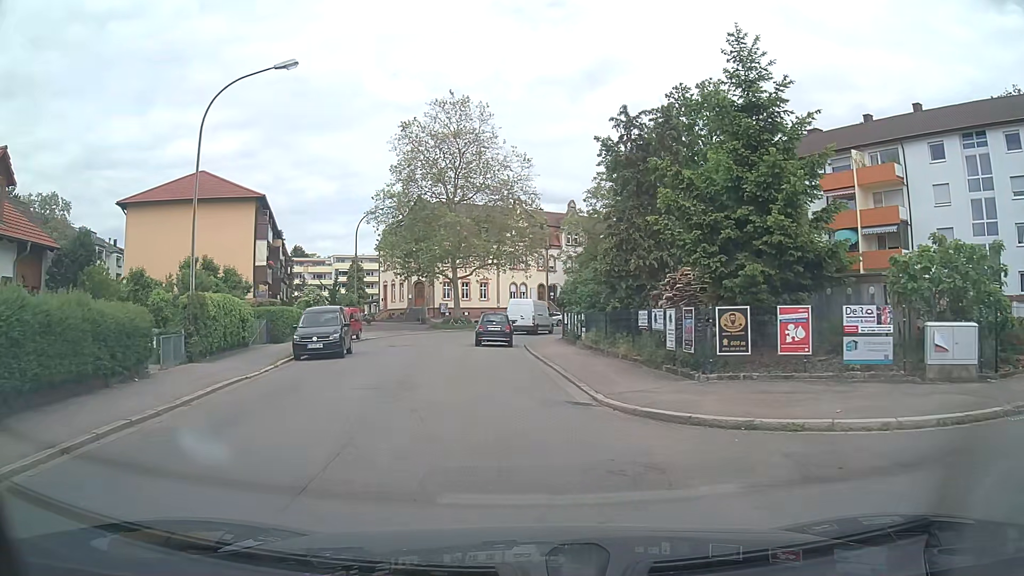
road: tertiary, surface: asphalt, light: Day
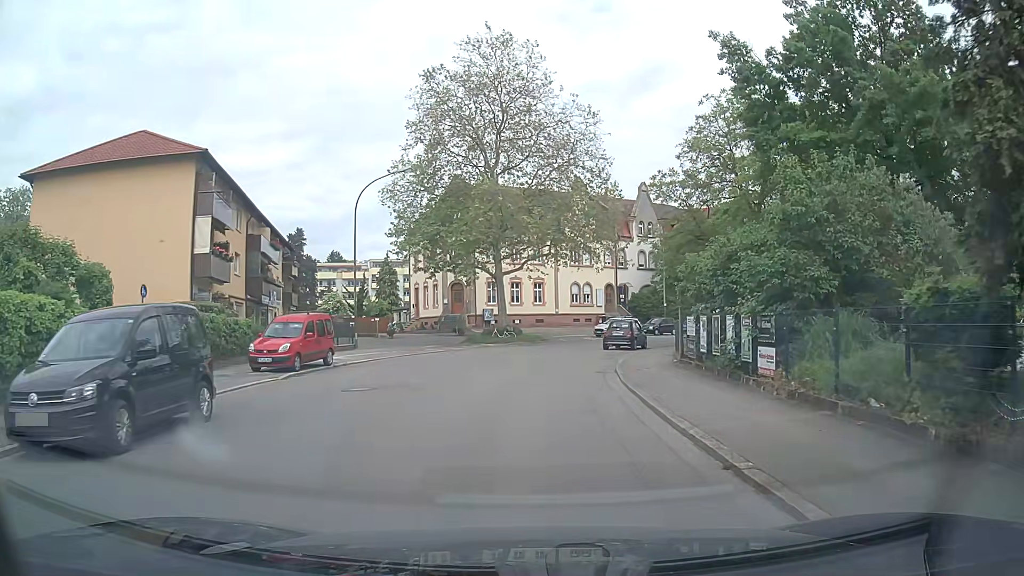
(-0.9, +16.1) m; -5°
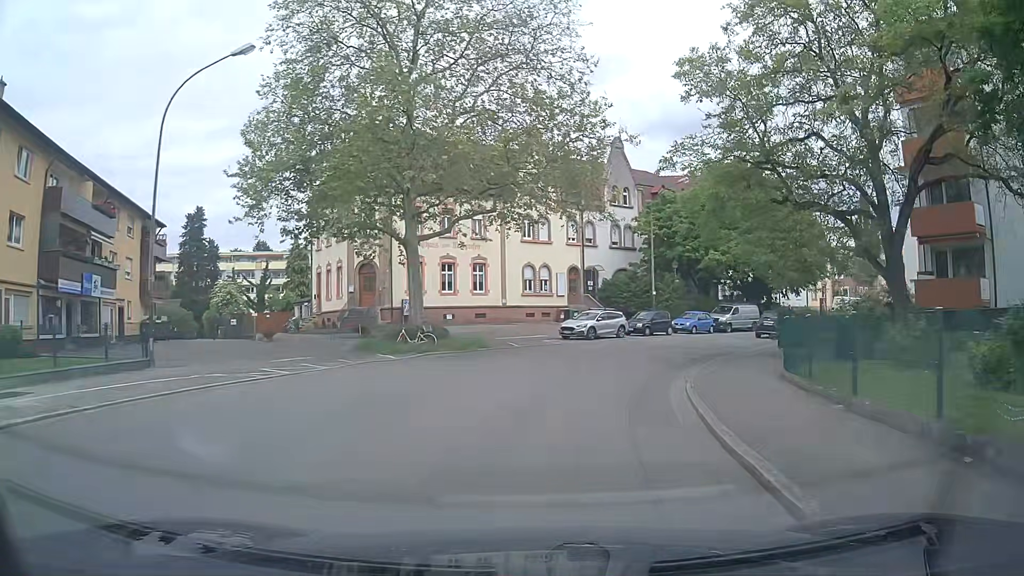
(+0.6, +17.2) m; +5°
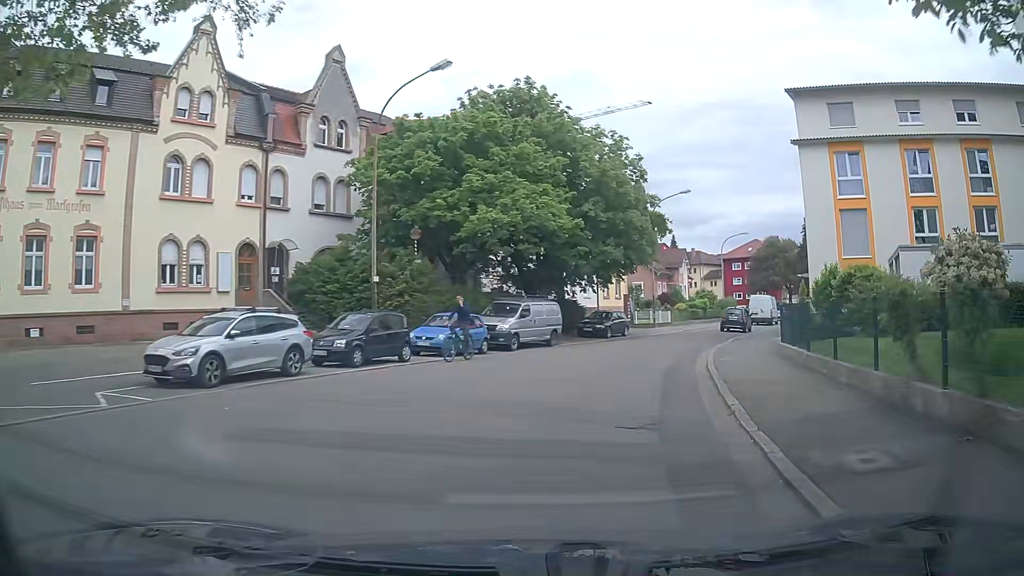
(+3.6, +21.1) m; +22°
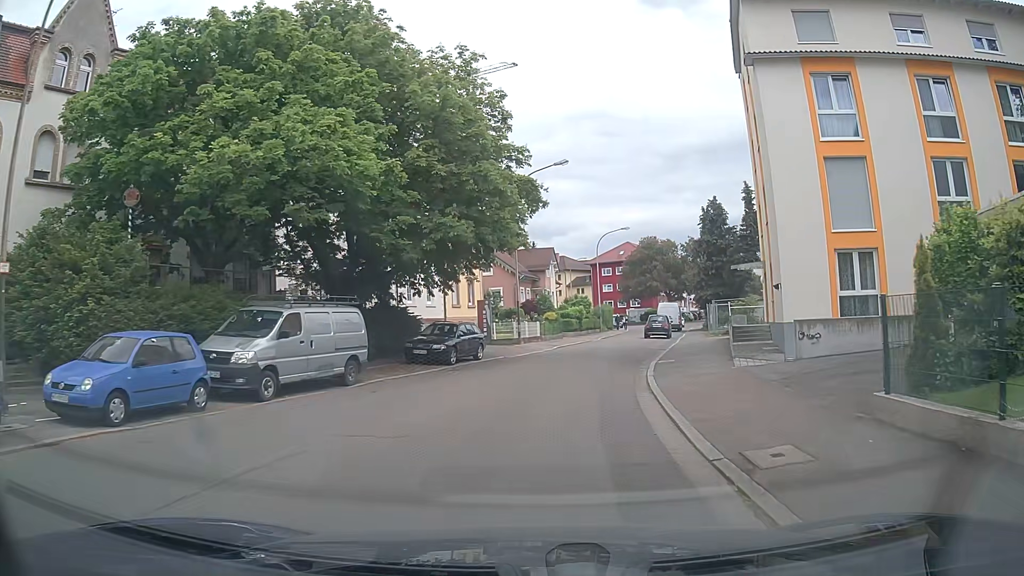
(+1.6, +12.6) m; +15°
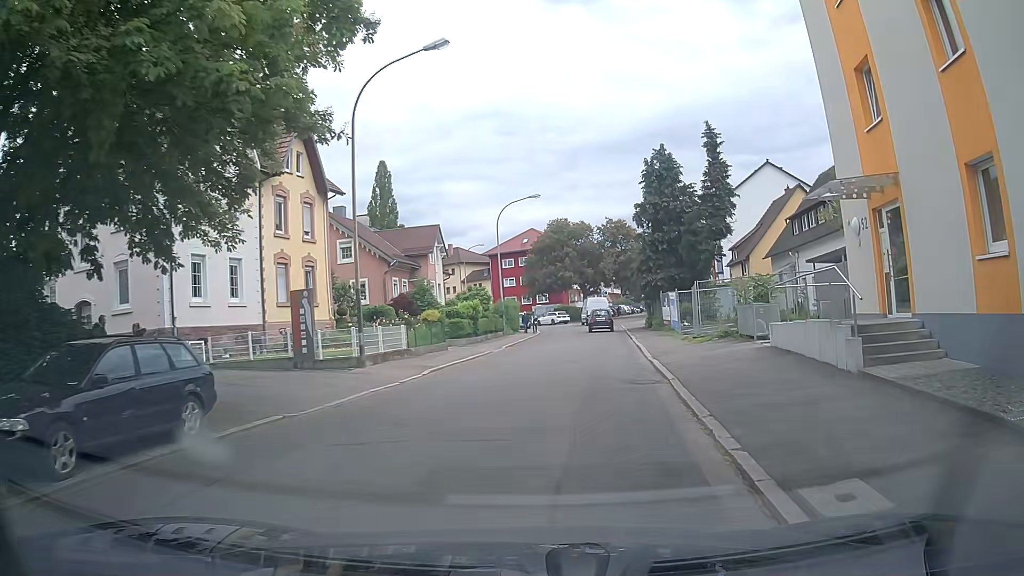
(+0.5, +16.6) m; +7°
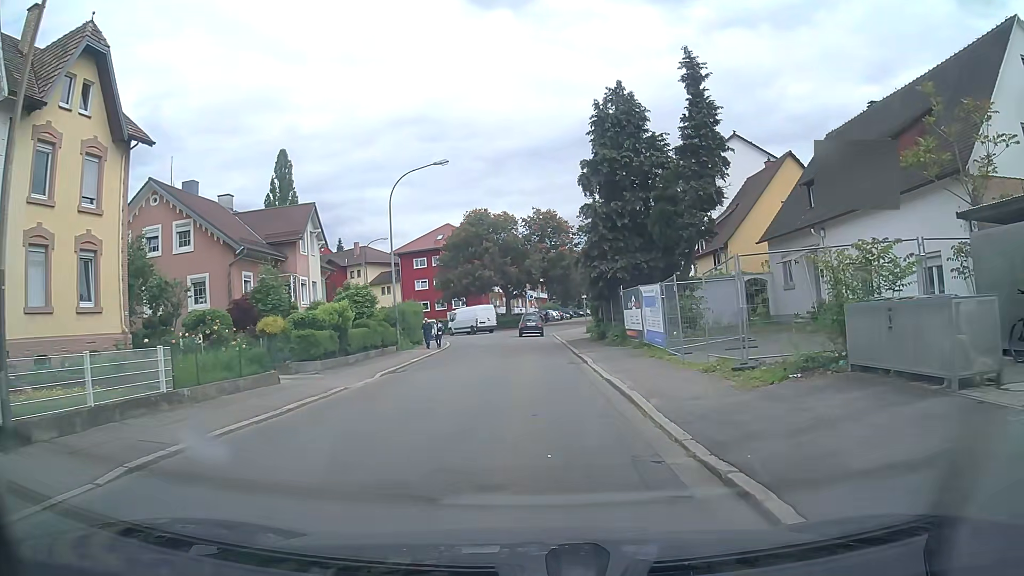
(+0.6, +12.7) m; +7°
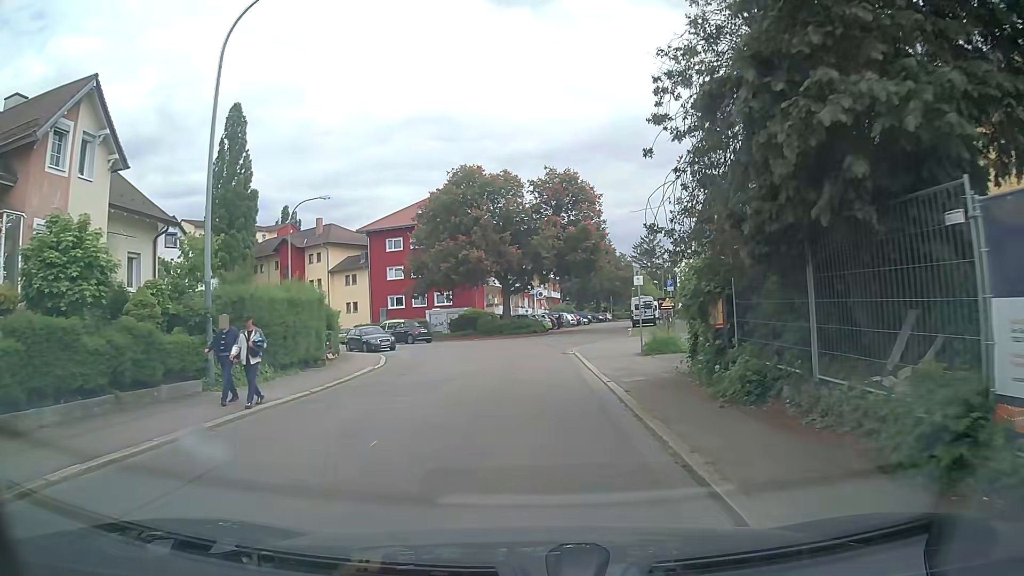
(-0.6, +21.5) m; -2°
